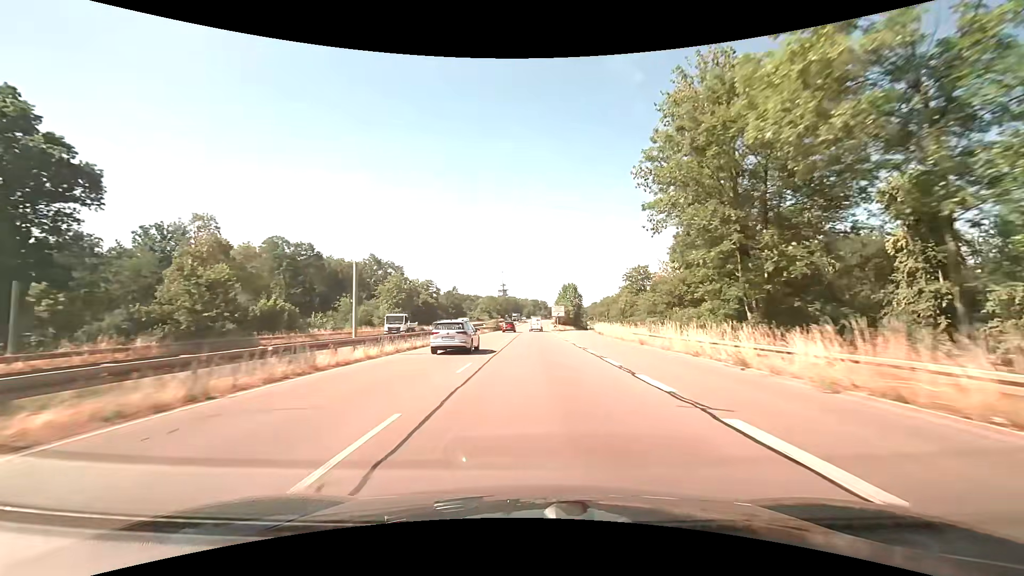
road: trunk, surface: asphalt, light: Day
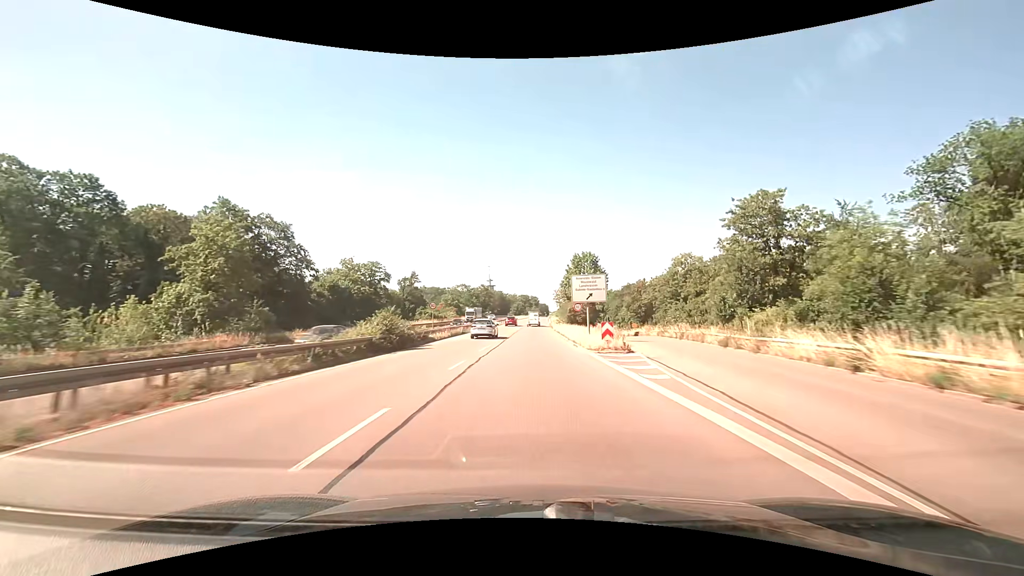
(+0.7, +62.9) m; +1°
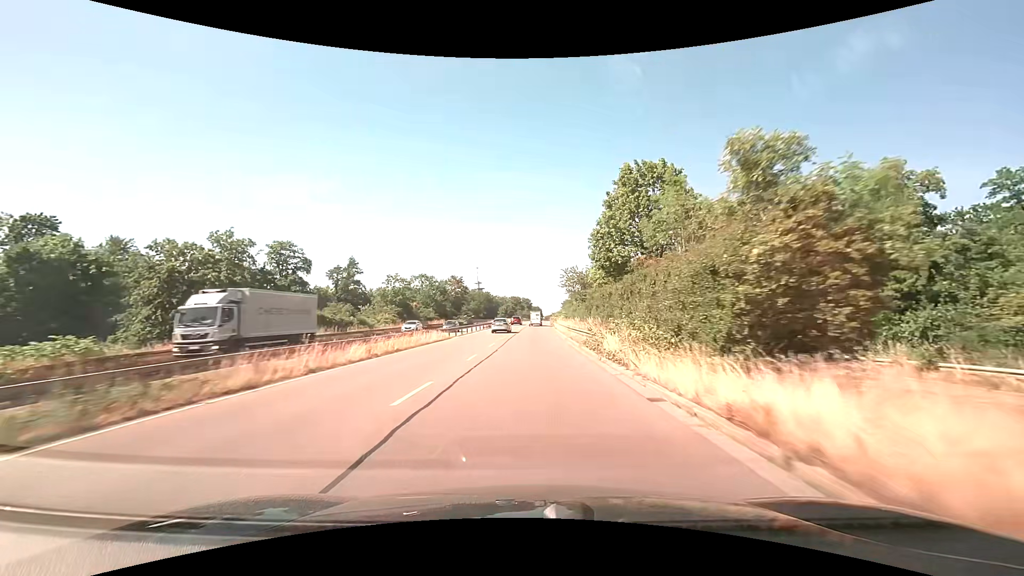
(+0.3, +50.7) m; +1°
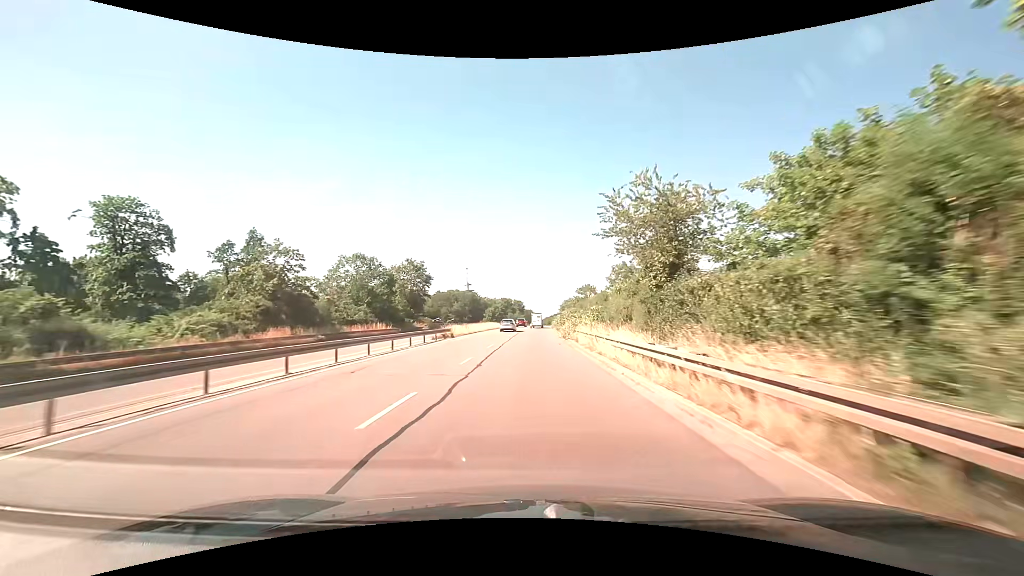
(+0.3, +37.9) m; +1°
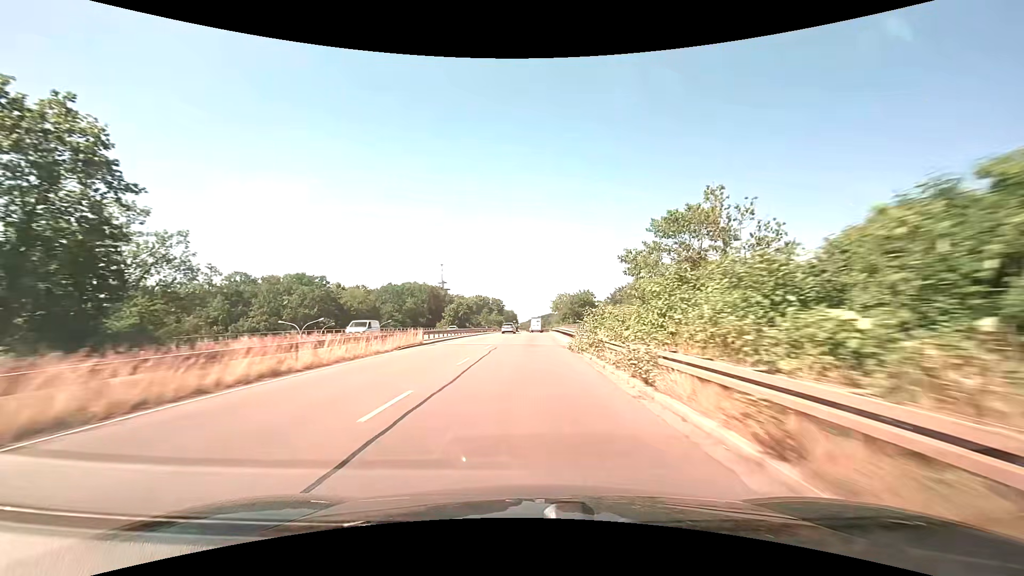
(+1.5, +63.0) m; +2°
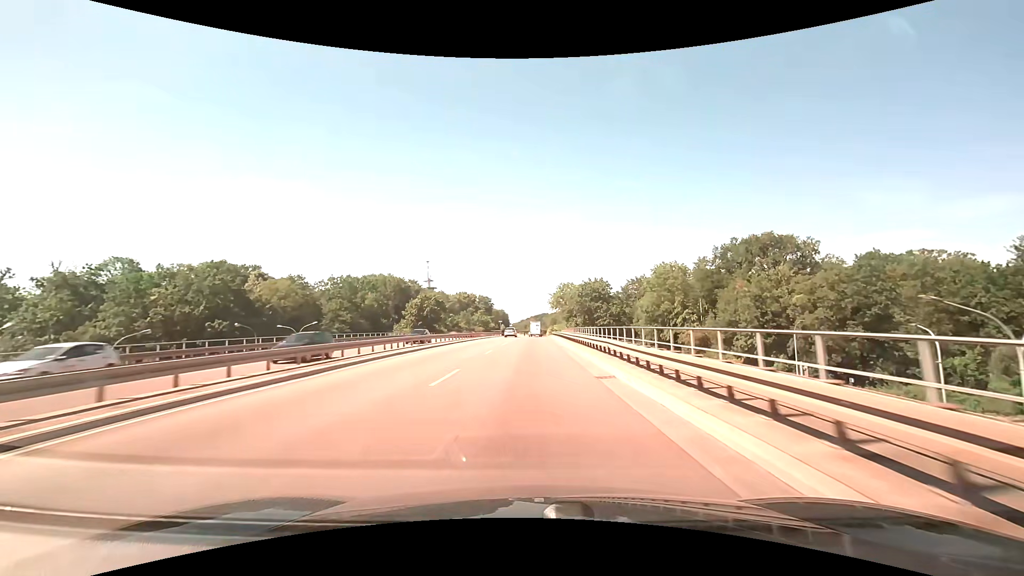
(+0.3, +37.7) m; +1°
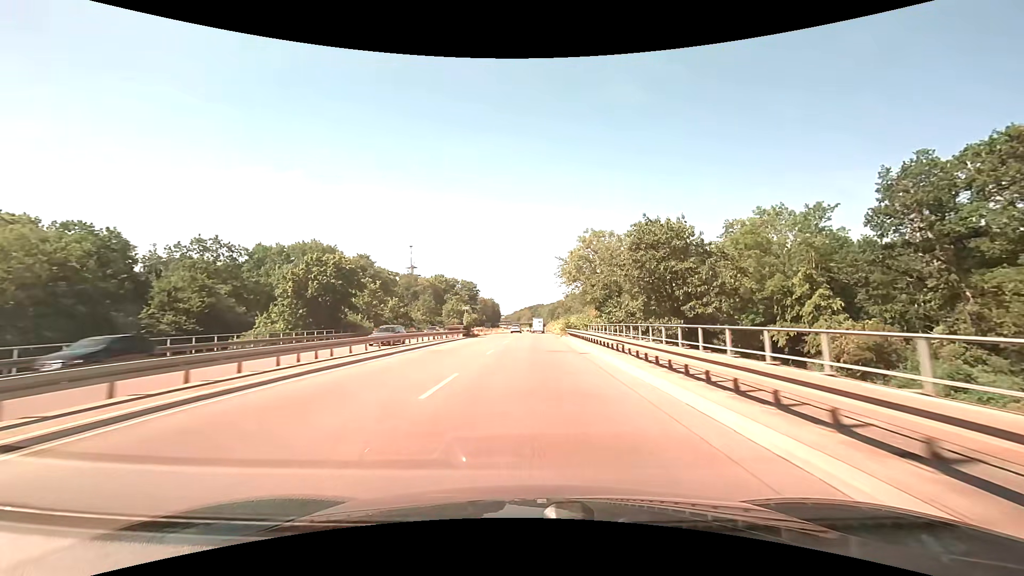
(+0.5, +50.3) m; +1°
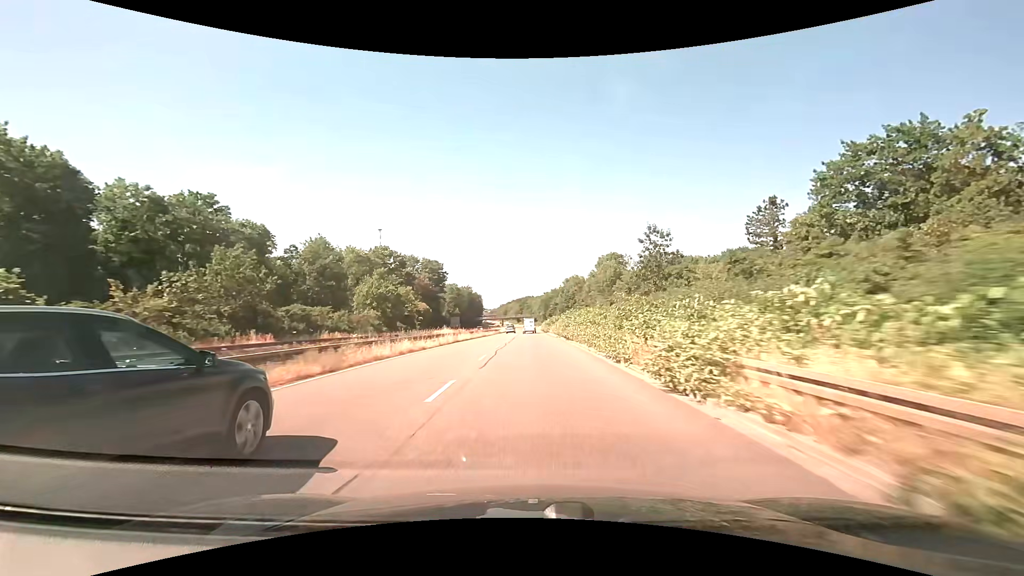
(+0.6, +63.4) m; +2°
(0, +10) (0, +20) (0, +30) (0, +40) (0, +50) (0, +60) (0, +70) (0, +80) (0, +90) (-1, +100) m
